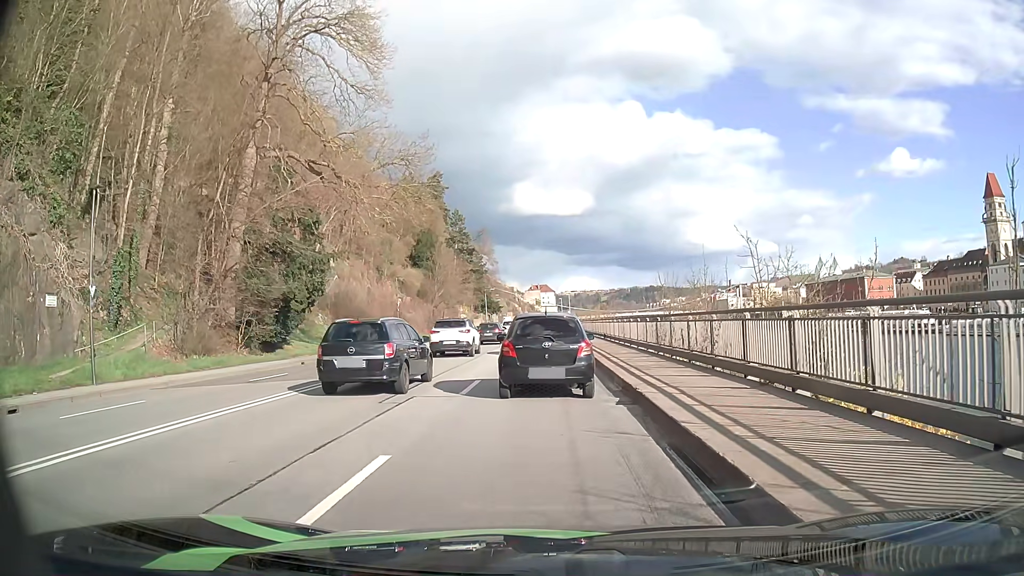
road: primary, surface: asphalt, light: Day
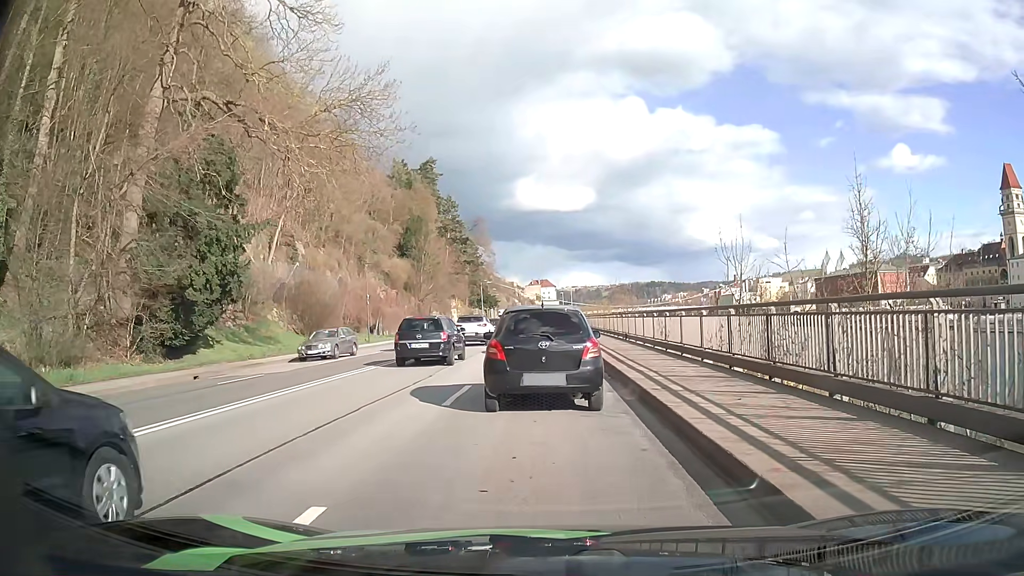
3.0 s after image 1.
(-0.2, +11.2) m; -2°
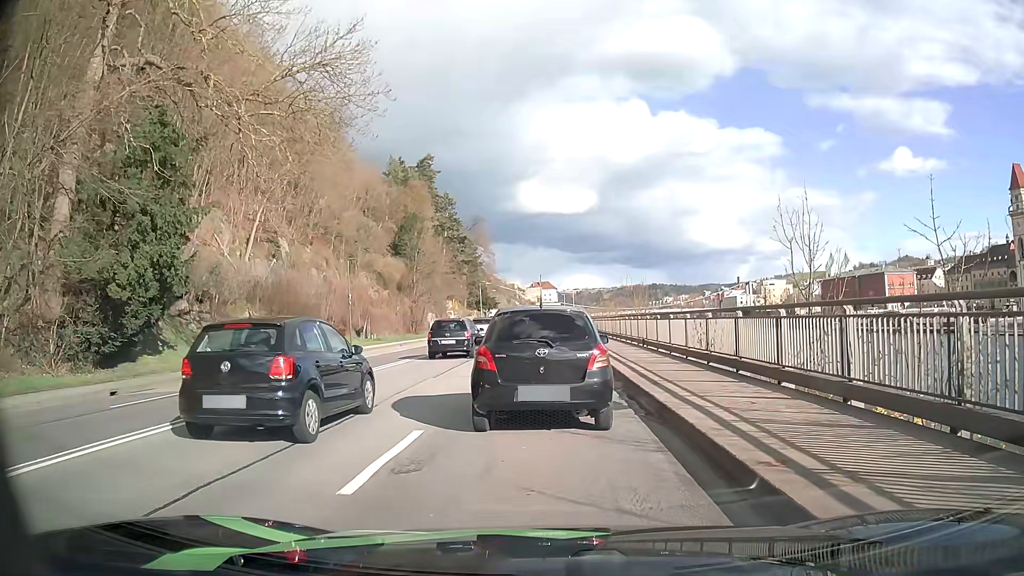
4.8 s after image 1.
(+0.1, +5.3) m; +2°
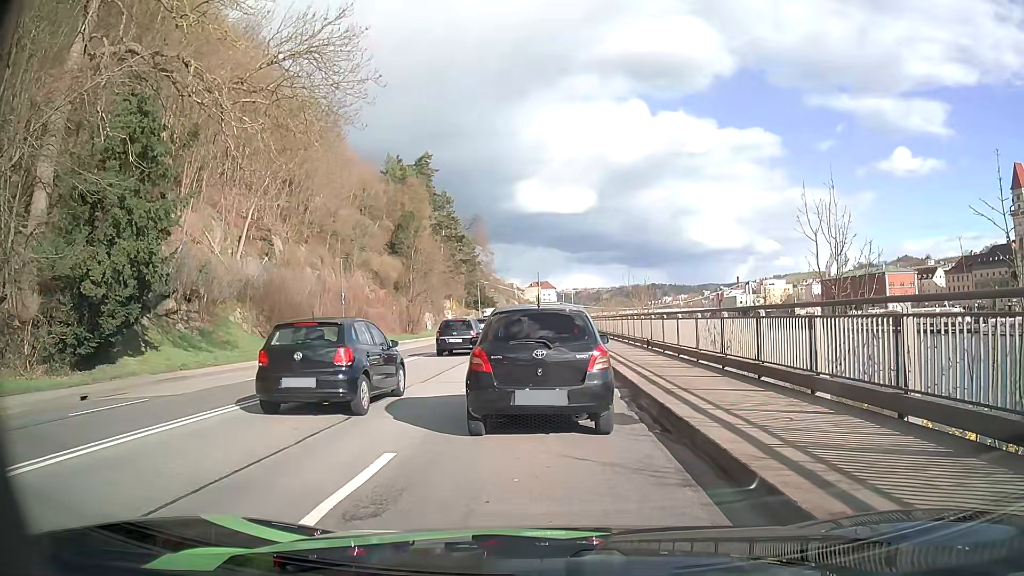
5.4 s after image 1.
(0.0, +1.4) m; -1°
